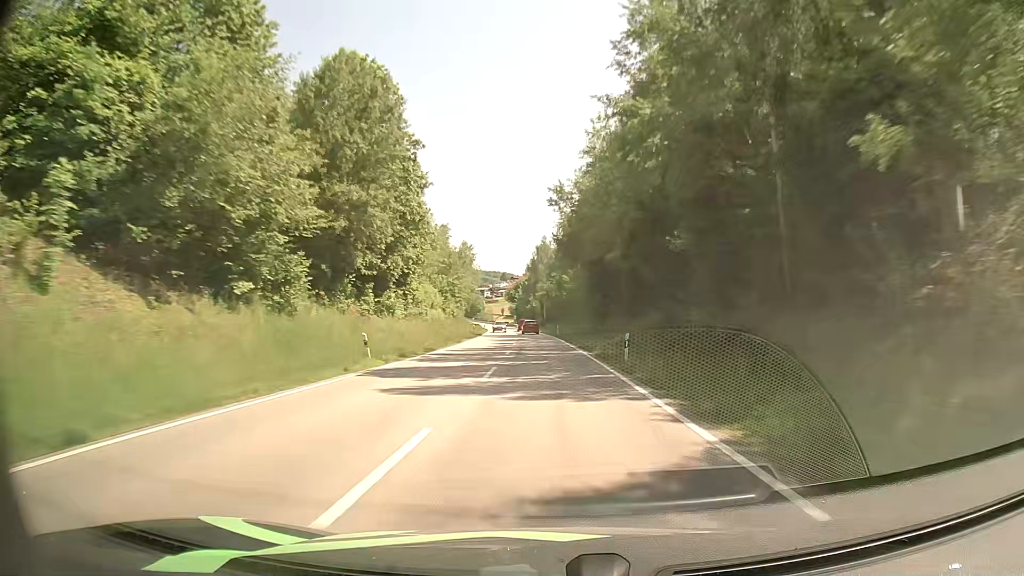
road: secondary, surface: asphalt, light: Day
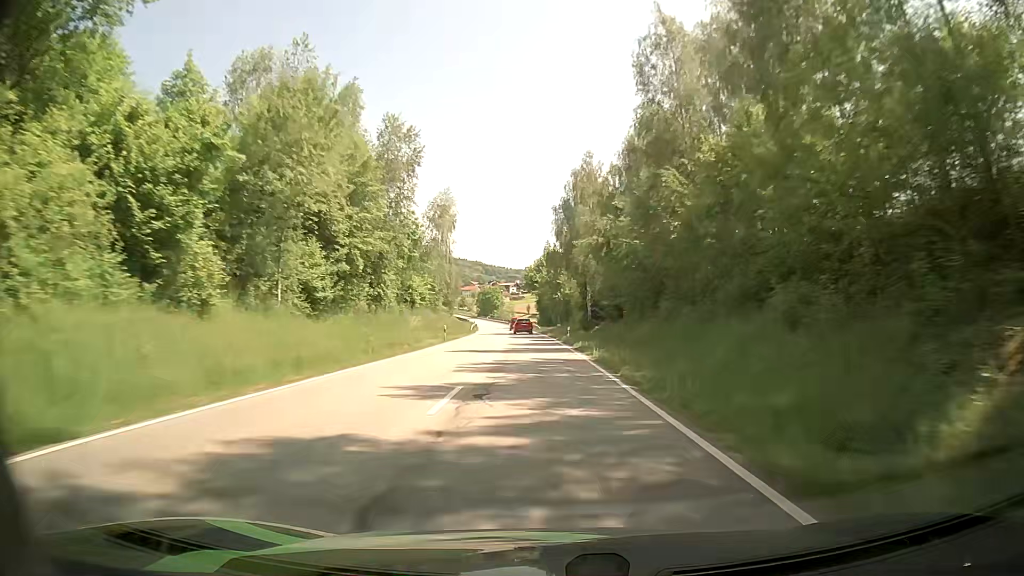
(-1.4, +67.2) m; -2°
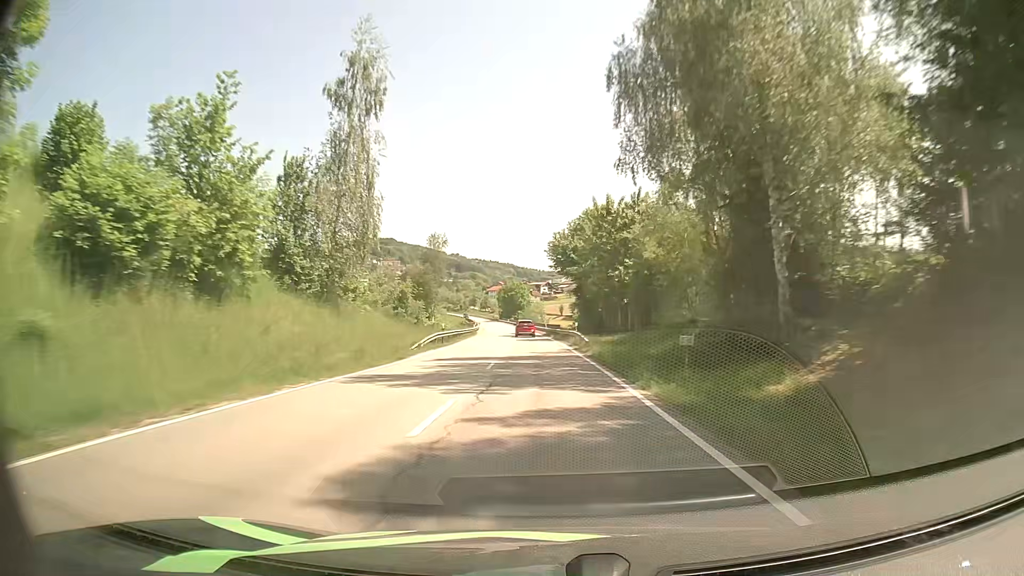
(-1.3, +49.6) m; -3°
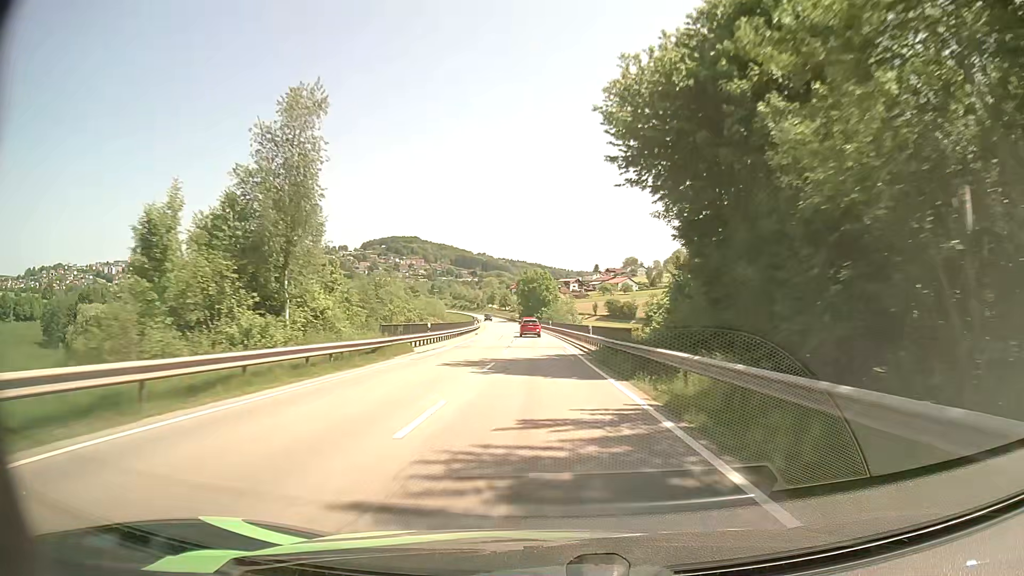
(-1.2, +48.5) m; -3°
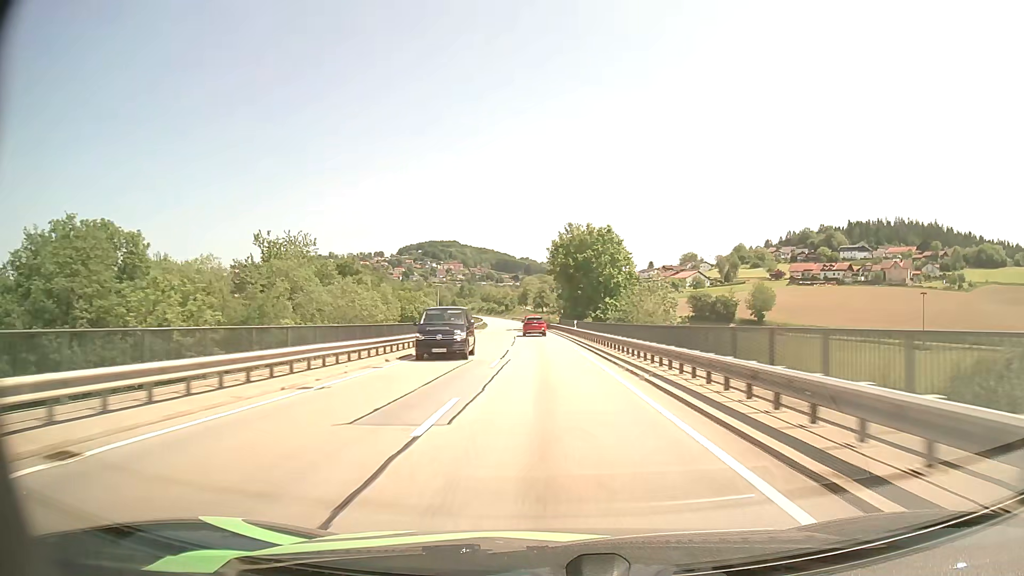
(-2.3, +80.2) m; -4°
